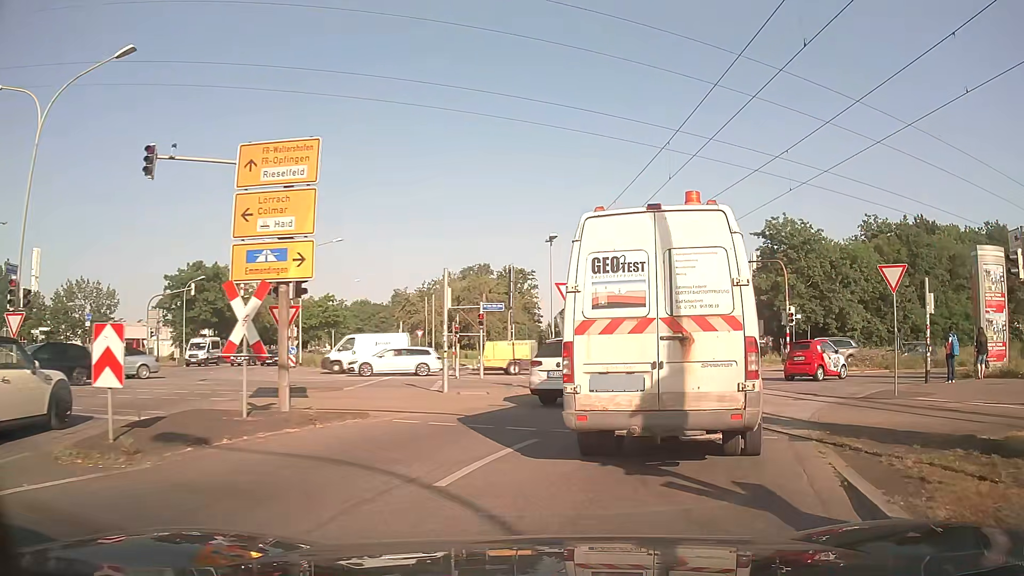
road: tertiary_link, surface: asphalt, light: Day
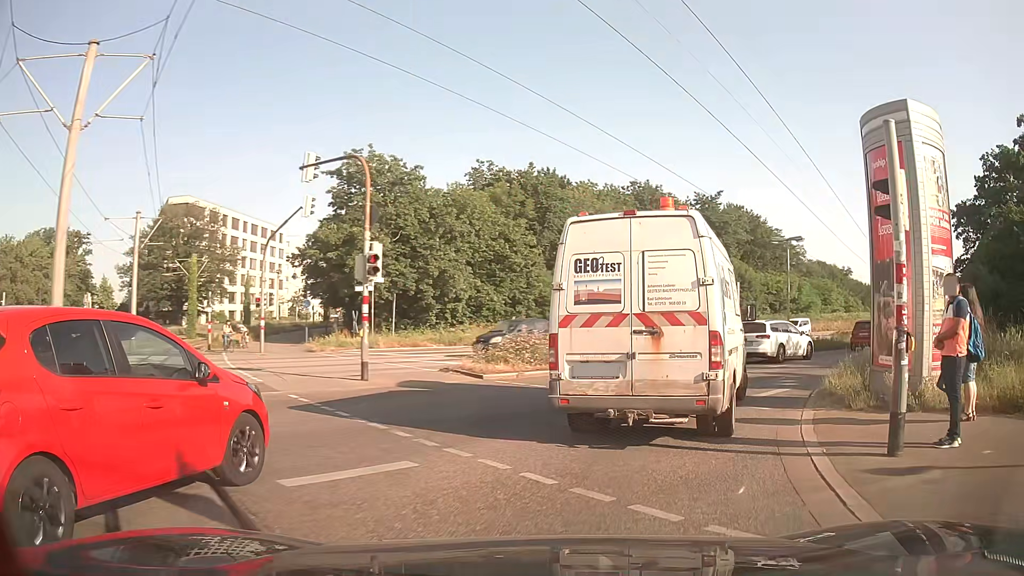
(+5.0, +16.3) m; +36°
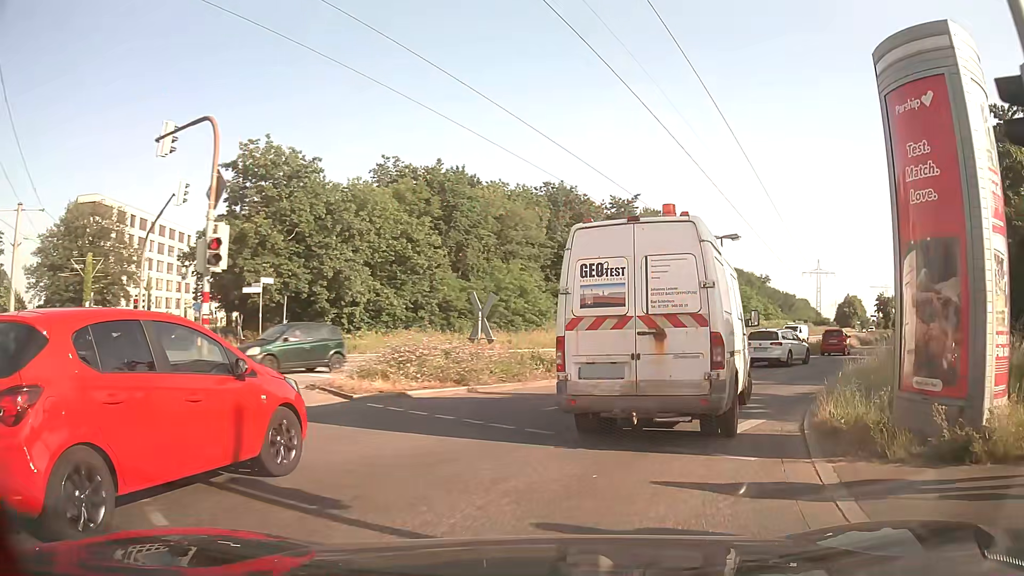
(+0.2, +3.7) m; +8°
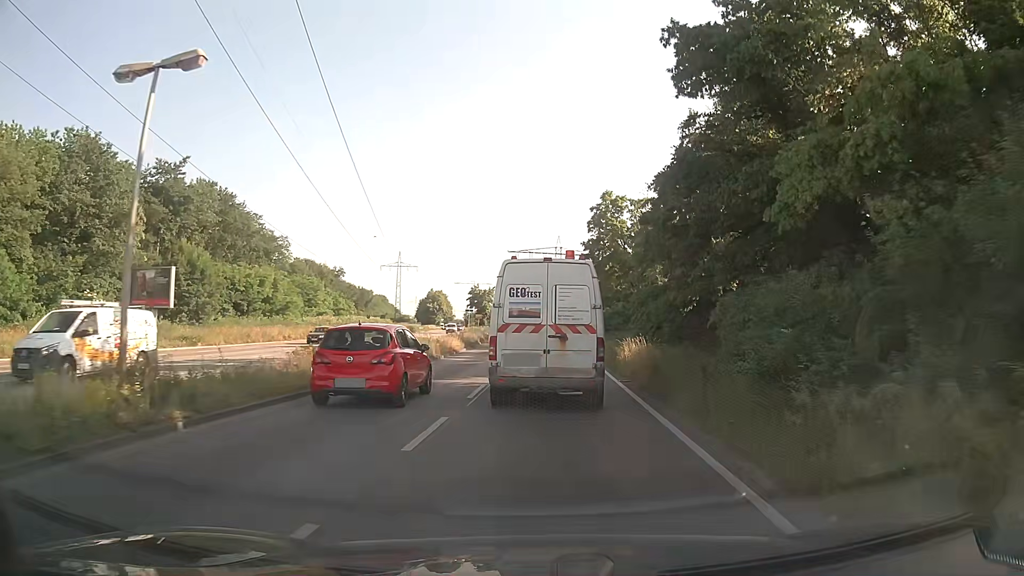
(+6.8, +19.0) m; +35°
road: primary
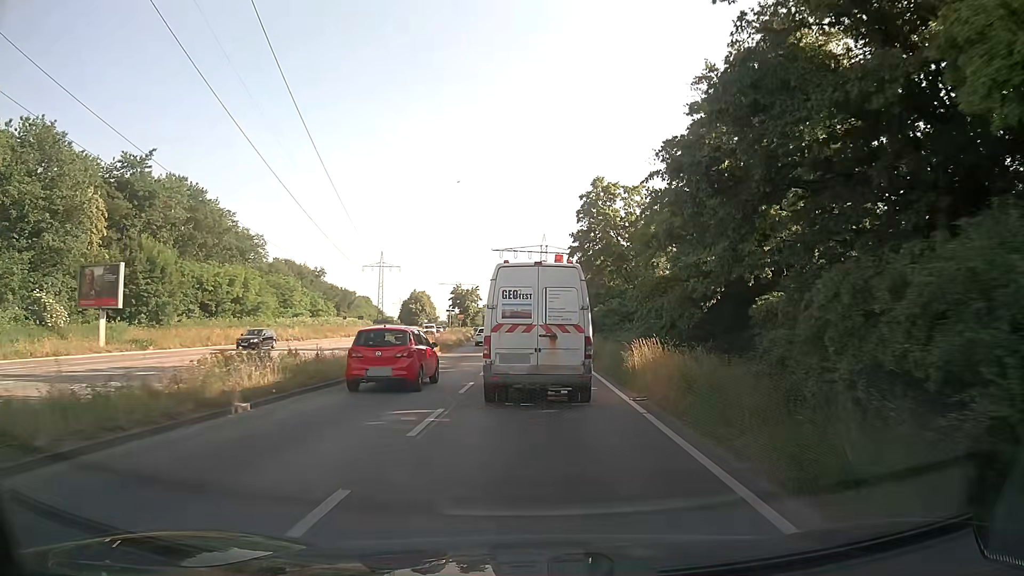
(+0.1, +5.0) m; +1°
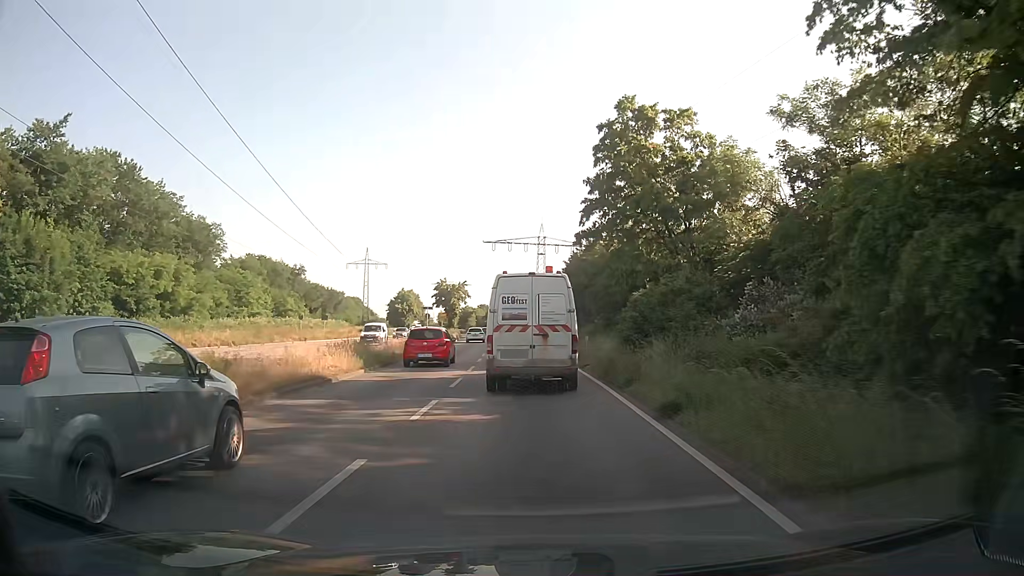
(+0.2, +16.9) m; 0°
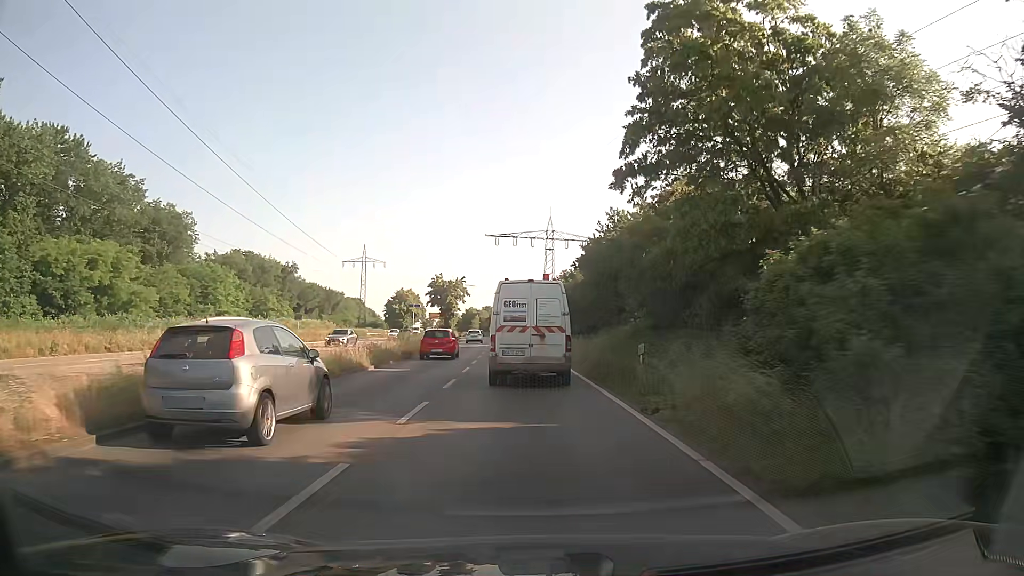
(+0.1, +12.5) m; +1°
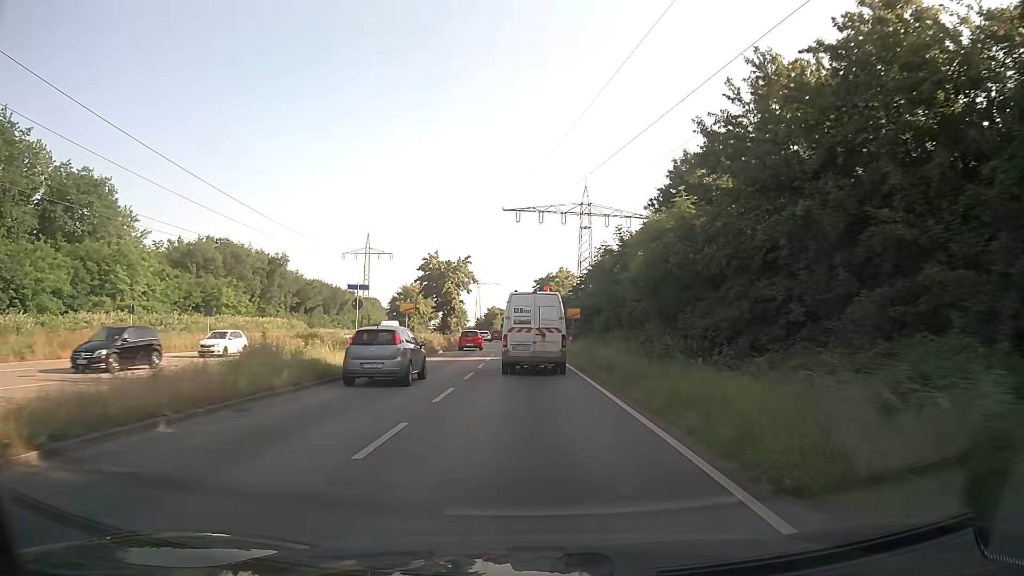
(-0.7, +27.5) m; -3°
(0, +10) (0, +20) (-1, +30) (-1, +40) (-1, +50) (-2, +60) (-2, +70) (-3, +80) (-3, +90) (-4, +100) m
